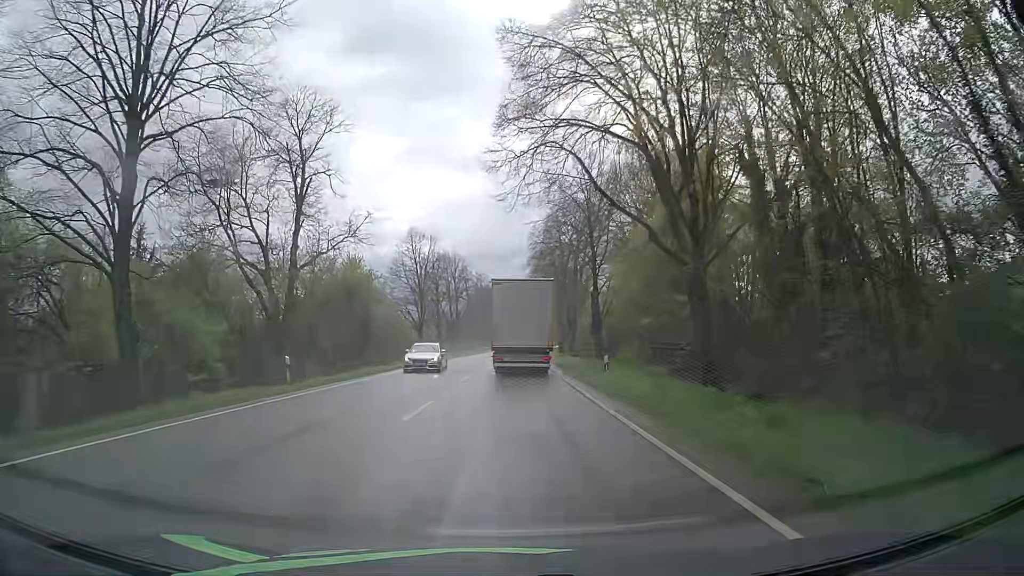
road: primary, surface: asphalt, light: Day
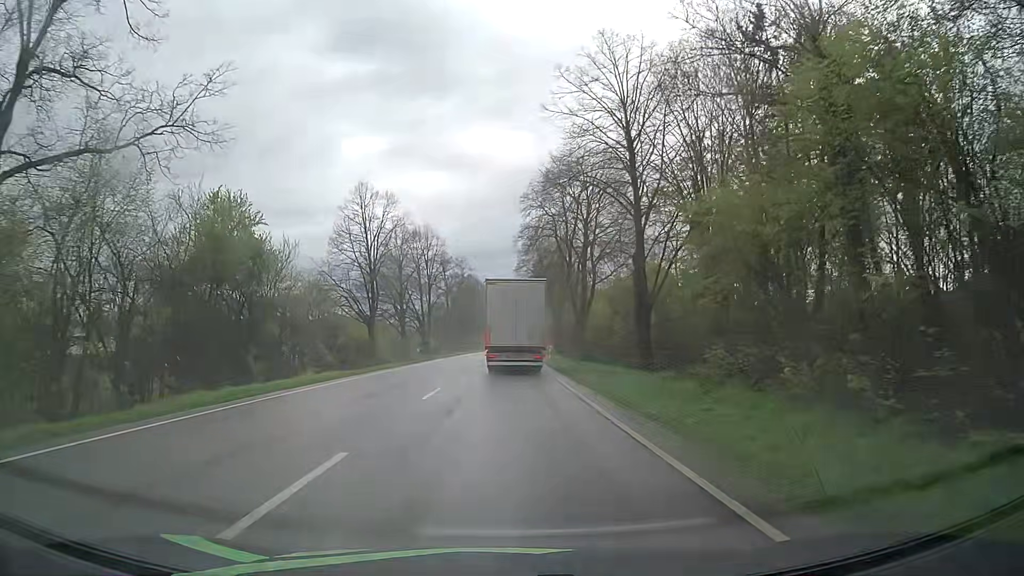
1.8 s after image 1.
(+0.3, +19.8) m; +2°
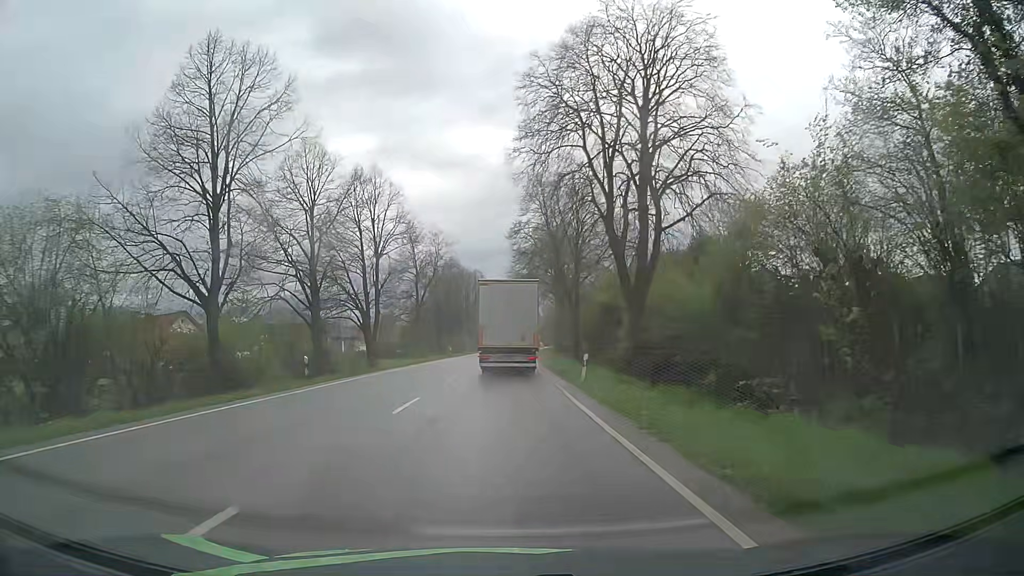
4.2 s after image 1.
(-0.1, +26.7) m; 0°
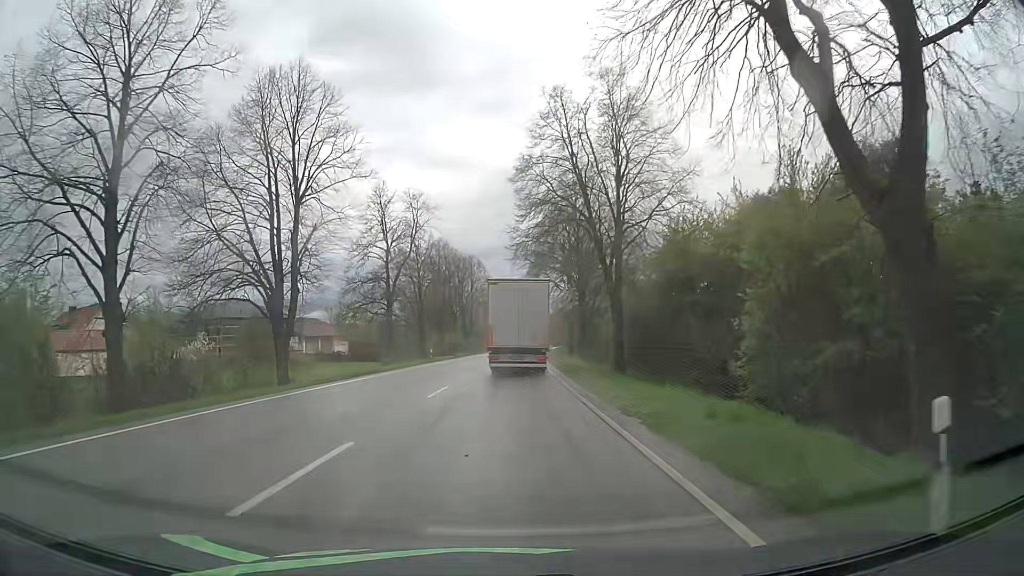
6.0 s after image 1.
(0.0, +20.0) m; 0°
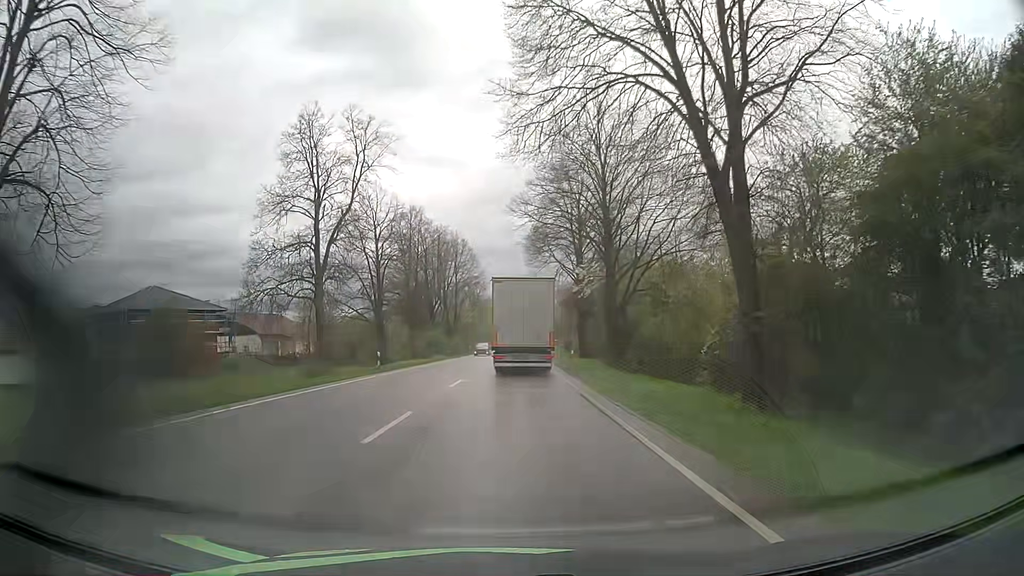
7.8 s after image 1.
(+0.1, +19.7) m; +1°
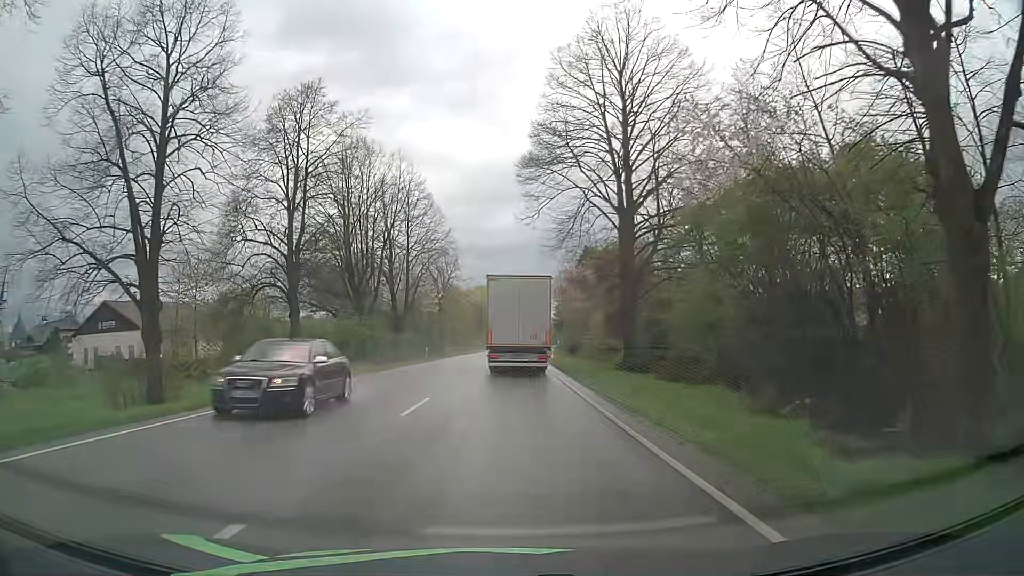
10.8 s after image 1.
(+0.4, +32.2) m; +1°
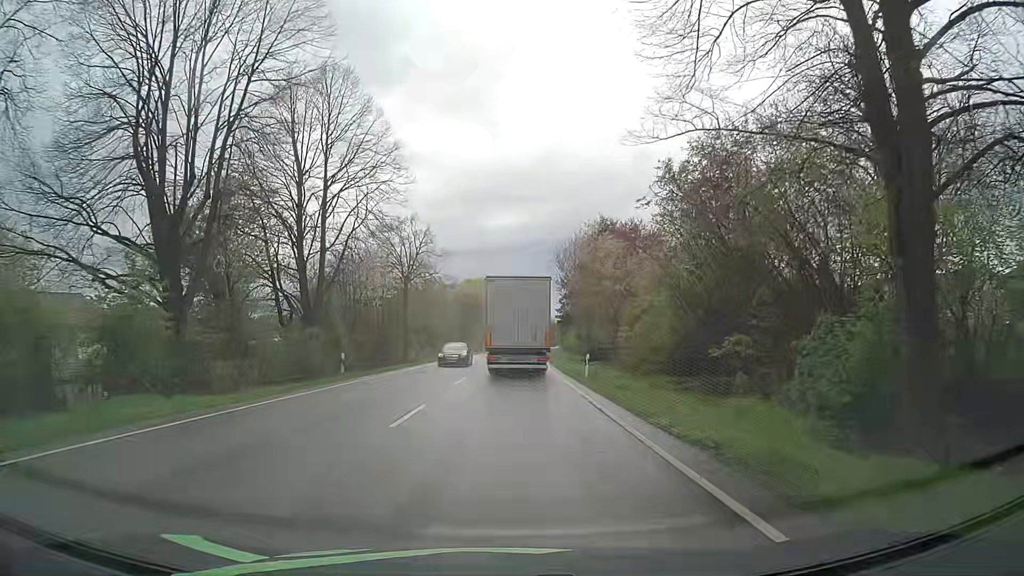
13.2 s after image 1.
(+0.1, +25.2) m; +1°
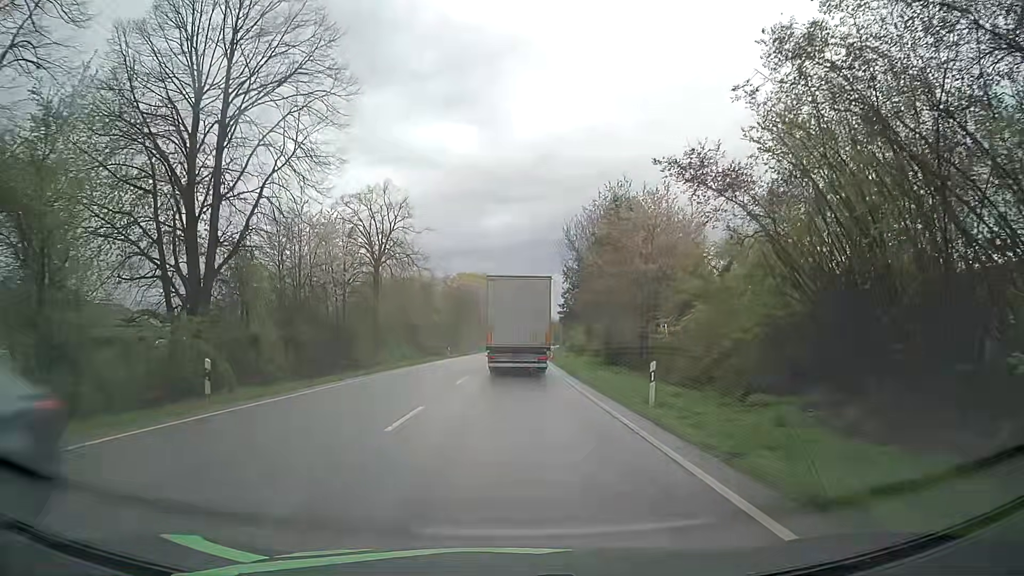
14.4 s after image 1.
(0.0, +12.4) m; 0°
